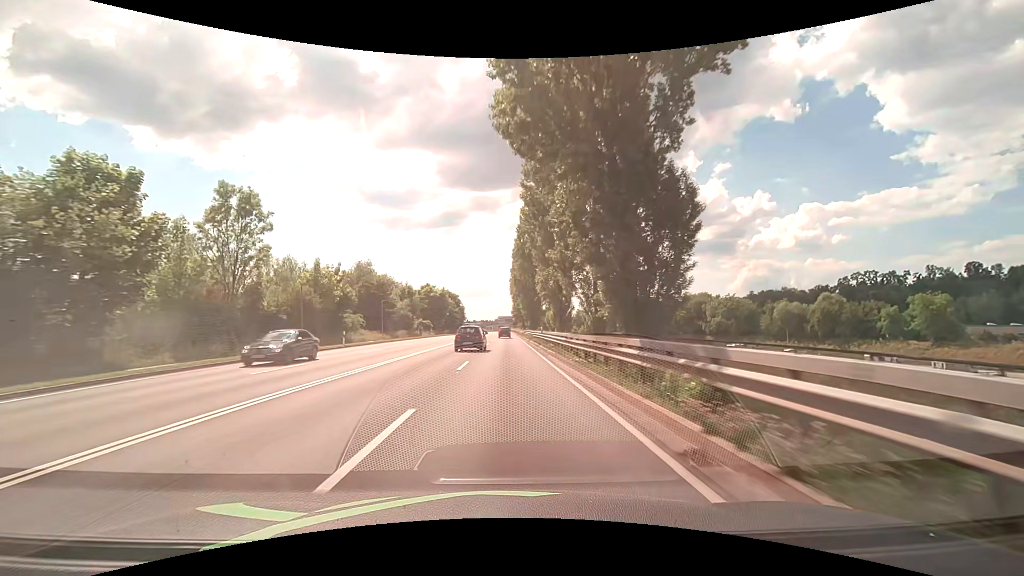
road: primary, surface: asphalt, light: Day
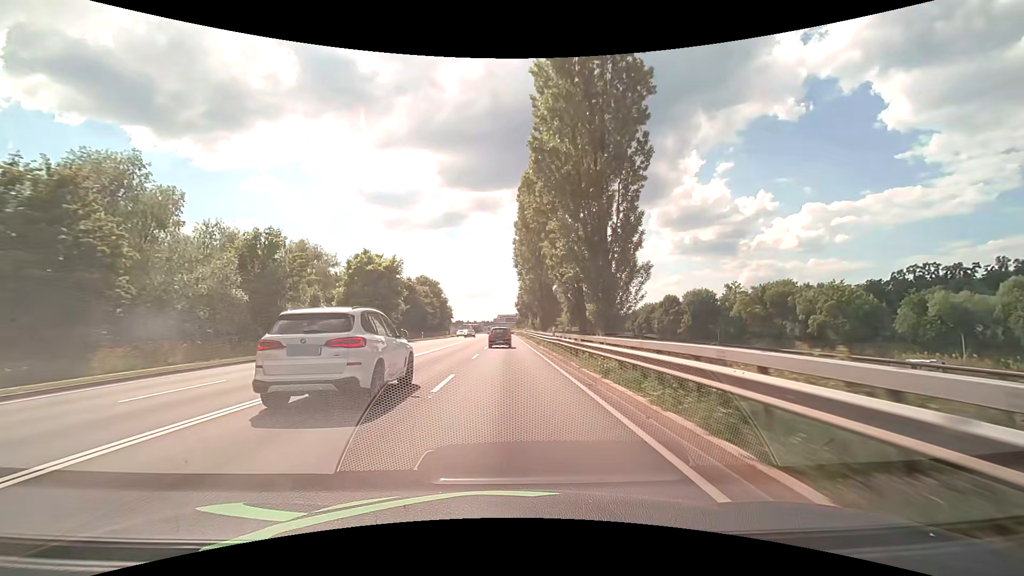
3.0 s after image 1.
(-0.2, +53.6) m; 0°
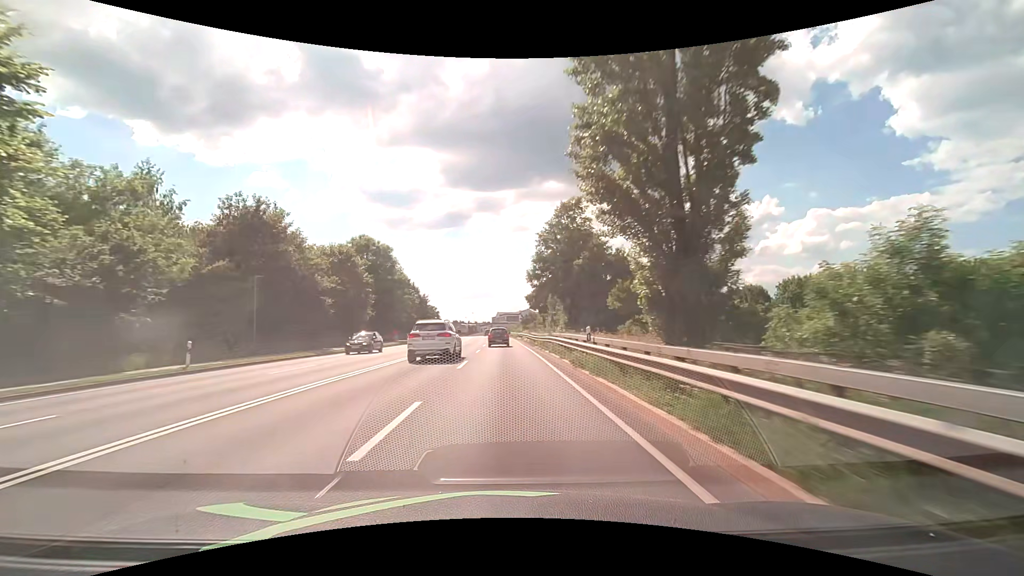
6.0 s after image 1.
(-0.2, +53.7) m; -1°
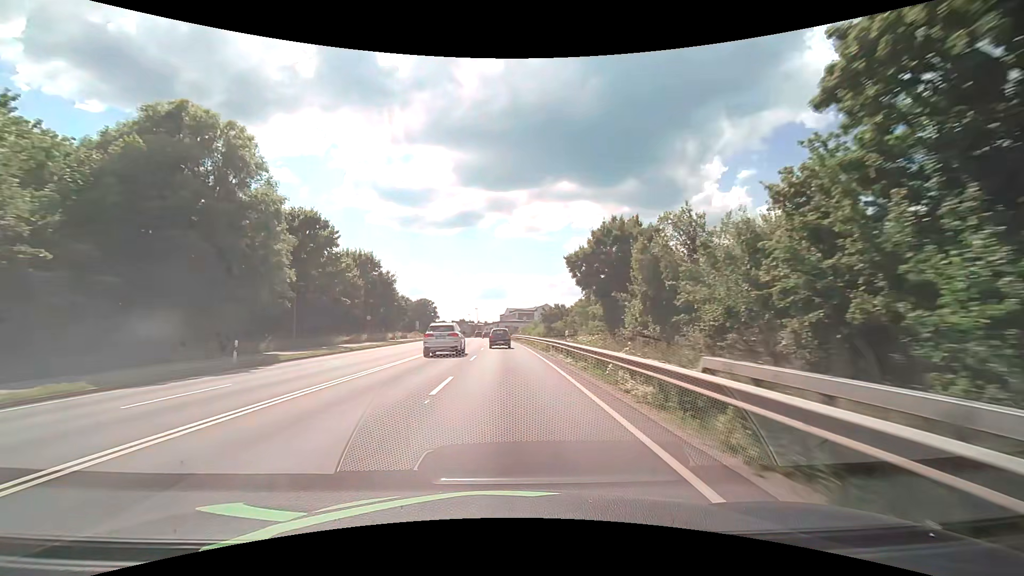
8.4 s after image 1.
(-0.1, +42.9) m; -1°
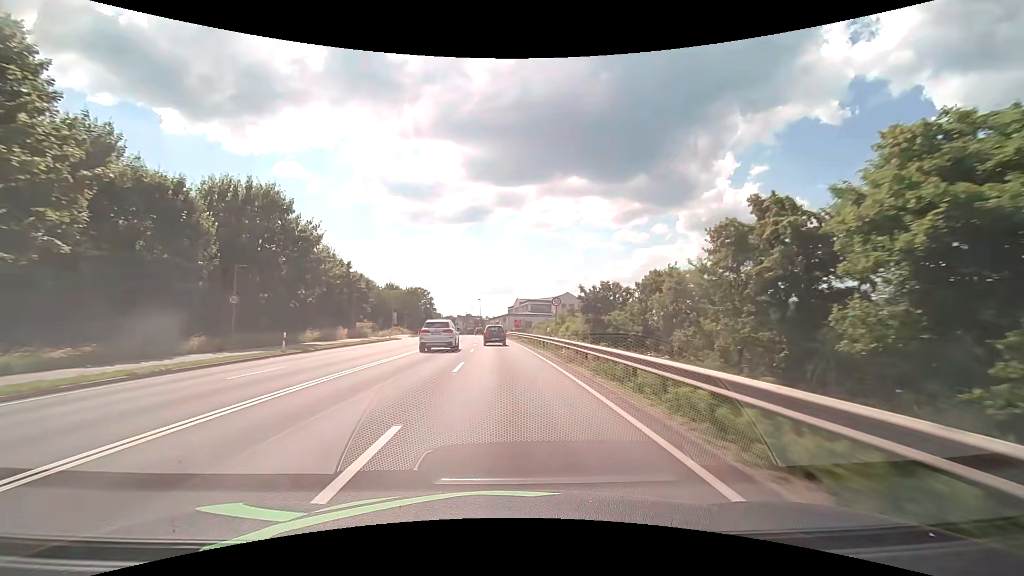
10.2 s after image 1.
(-0.3, +31.6) m; -1°
(0, +10) (0, +20) (0, +30) (-1, +40) (-1, +50) (-2, +60) (-3, +70) (-4, +80) (-5, +90) (-6, +100) m
